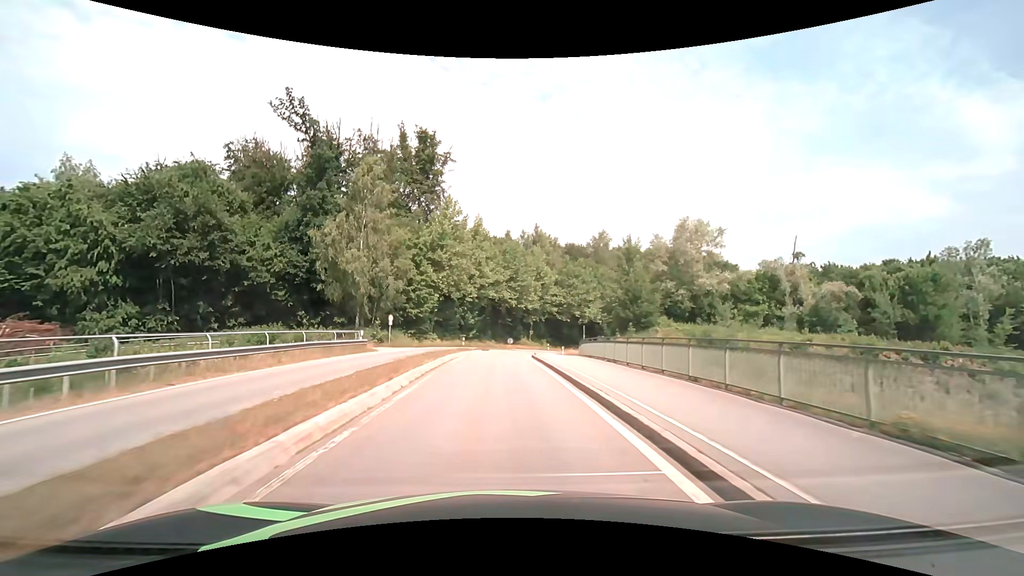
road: primary_link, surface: asphalt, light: Day
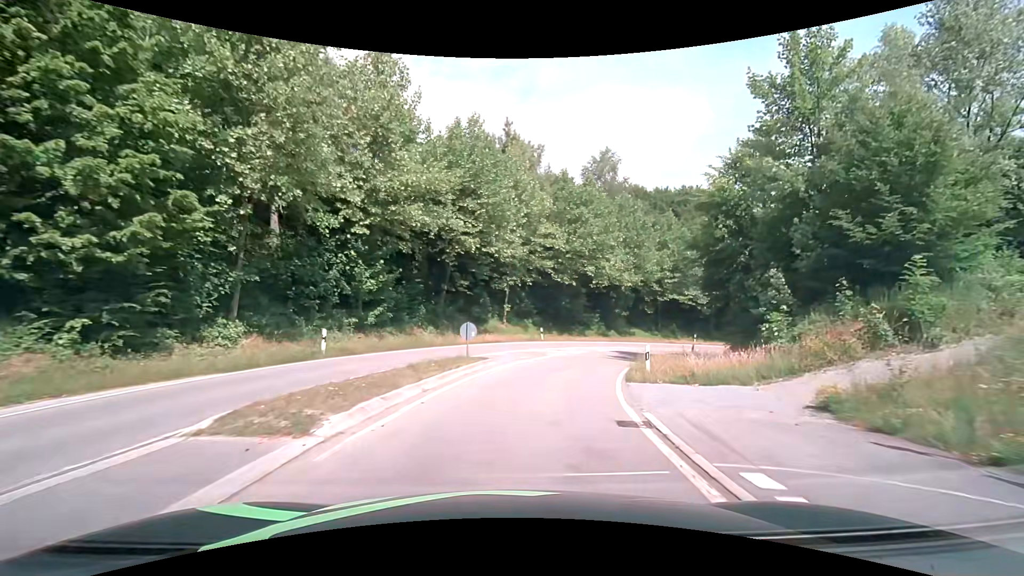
(0.0, +37.8) m; +5°
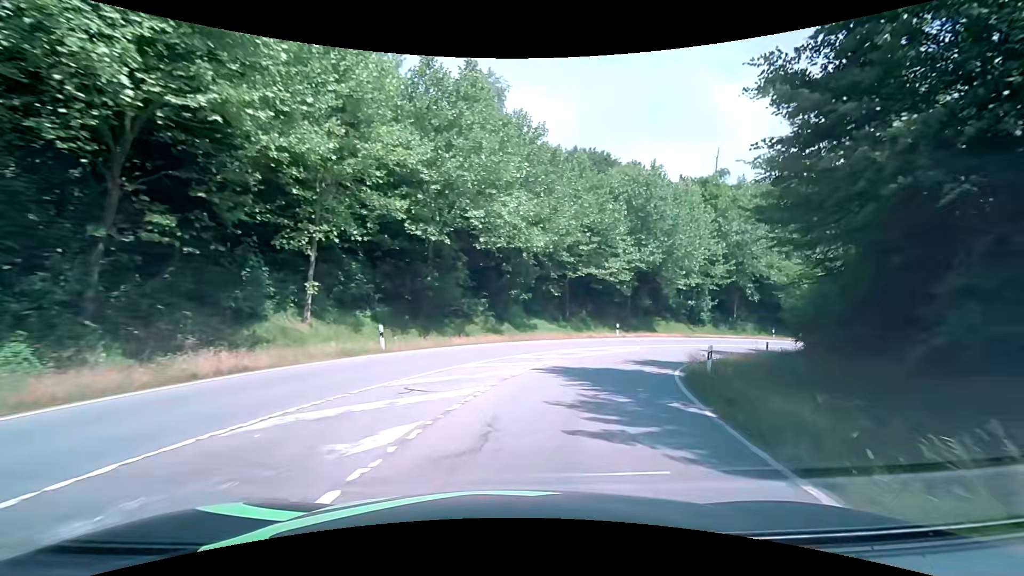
(+2.1, +20.1) m; +15°
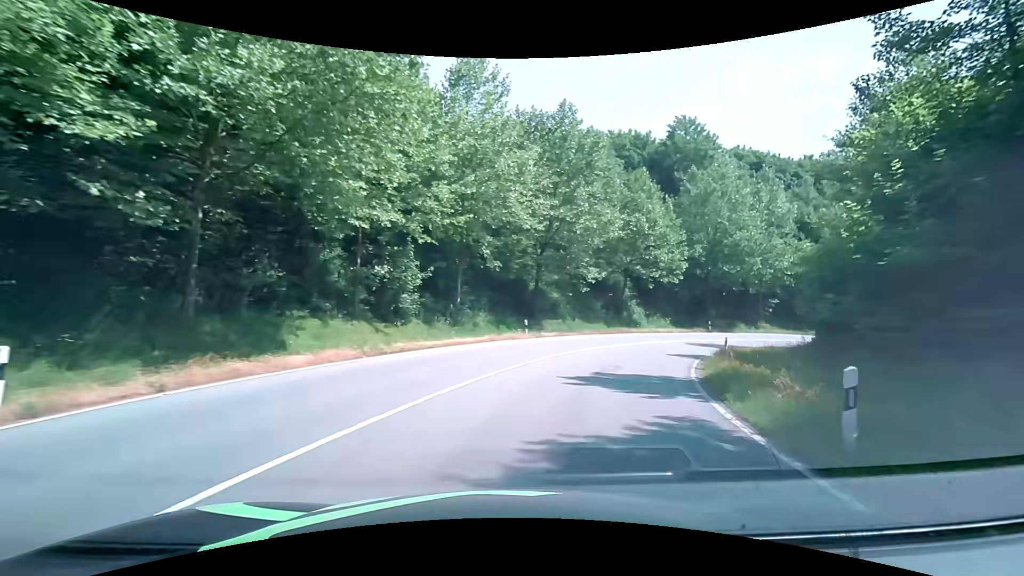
(+9.8, +30.6) m; +36°
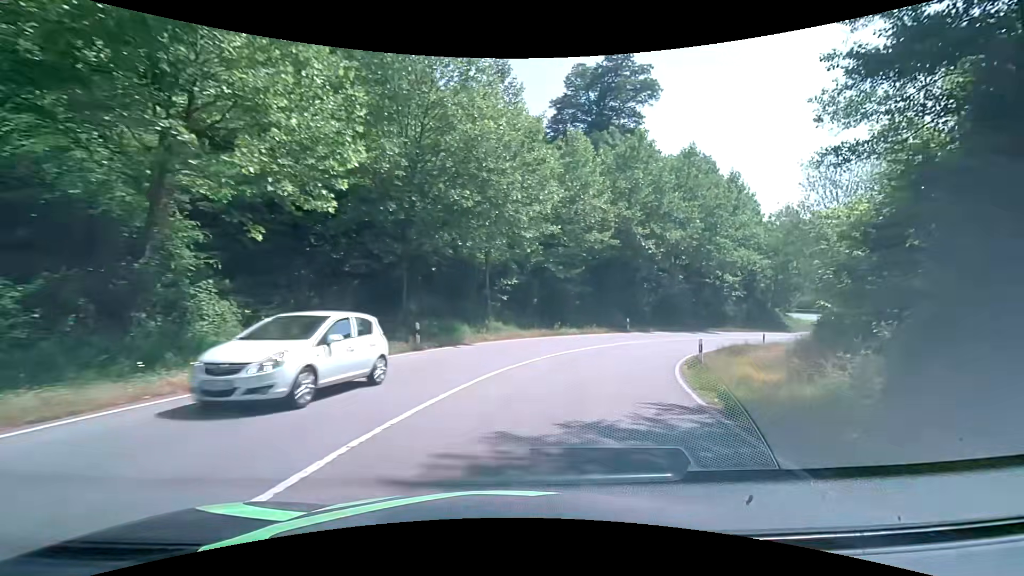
(+9.5, +30.4) m; +35°
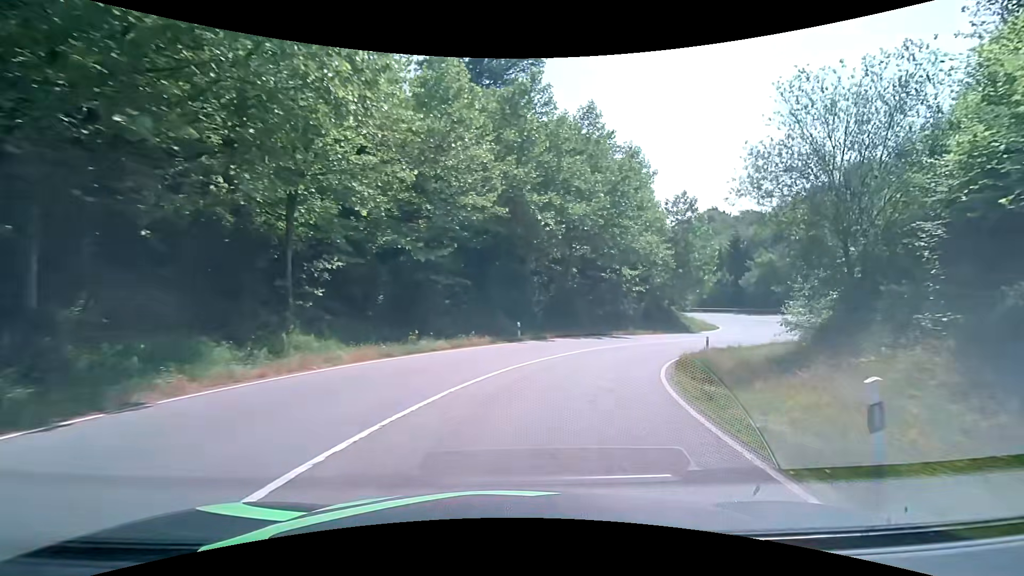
(+1.6, +12.8) m; +14°
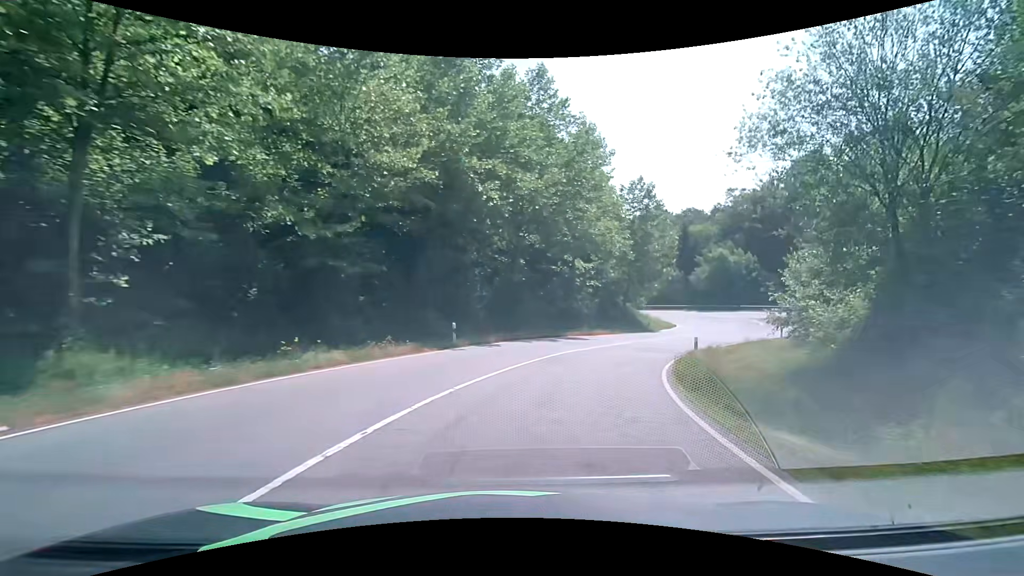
(+0.4, +6.3) m; +6°
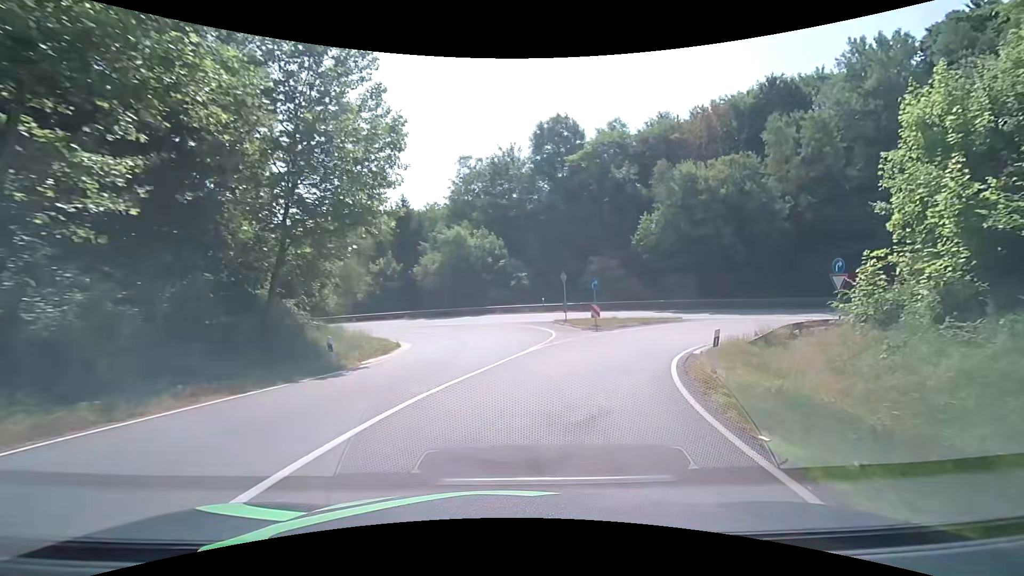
(+8.0, +28.2) m; +32°
(+1, +10) (+4, +19) (+12, +25) (+22, +25) (+31, +22) (+40, +18) (+49, +13) (+58, +9) (+67, +4) (+76, 0) m
